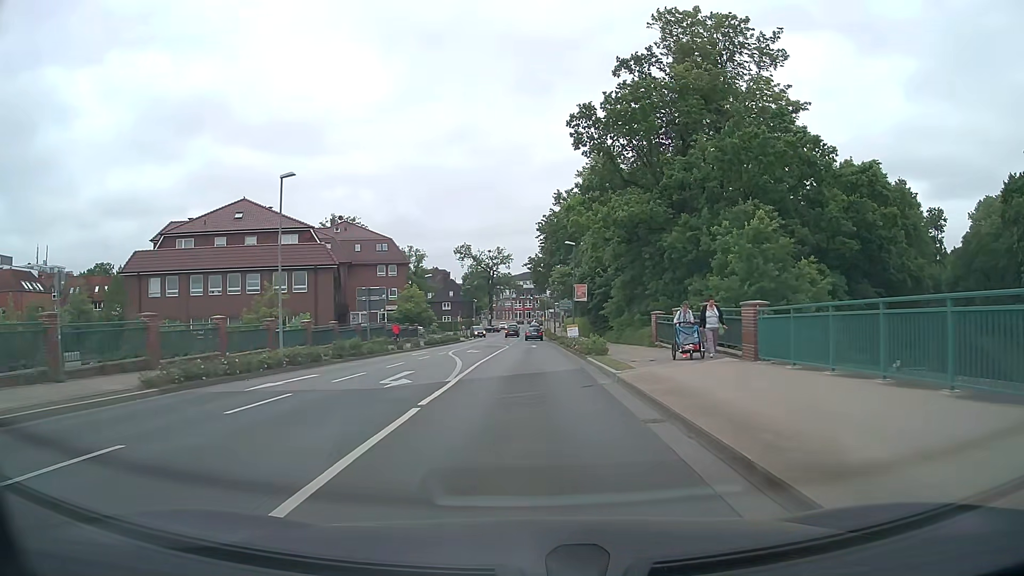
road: secondary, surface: asphalt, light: Day
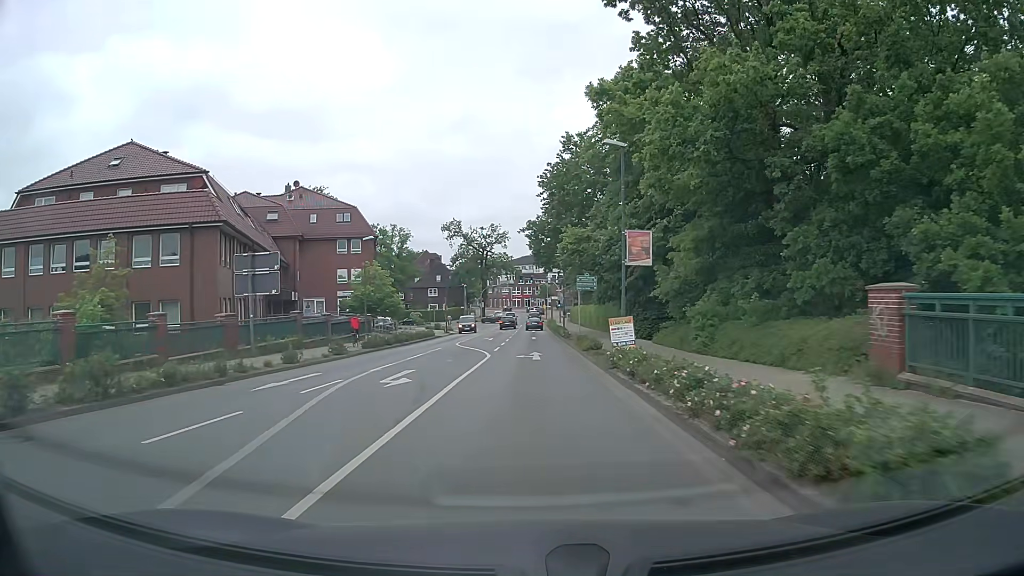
(0.0, +20.8) m; 0°
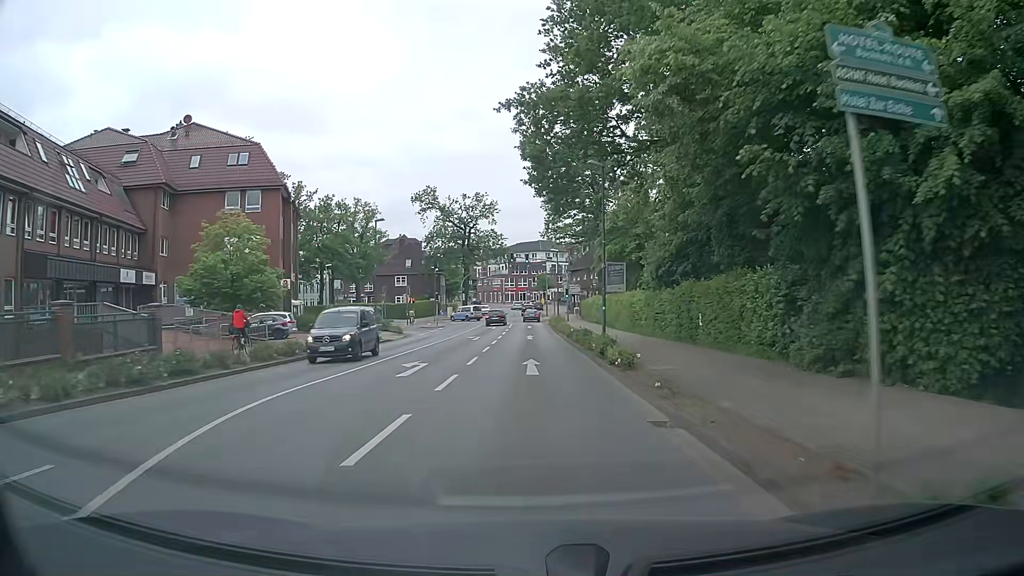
(+0.1, +29.6) m; +1°
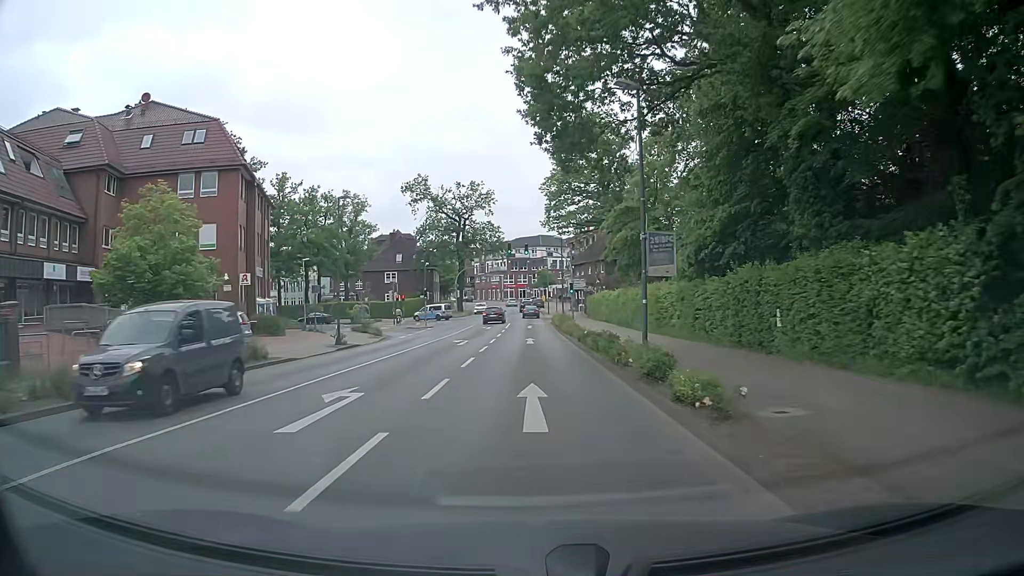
(0.0, +7.5) m; -1°
